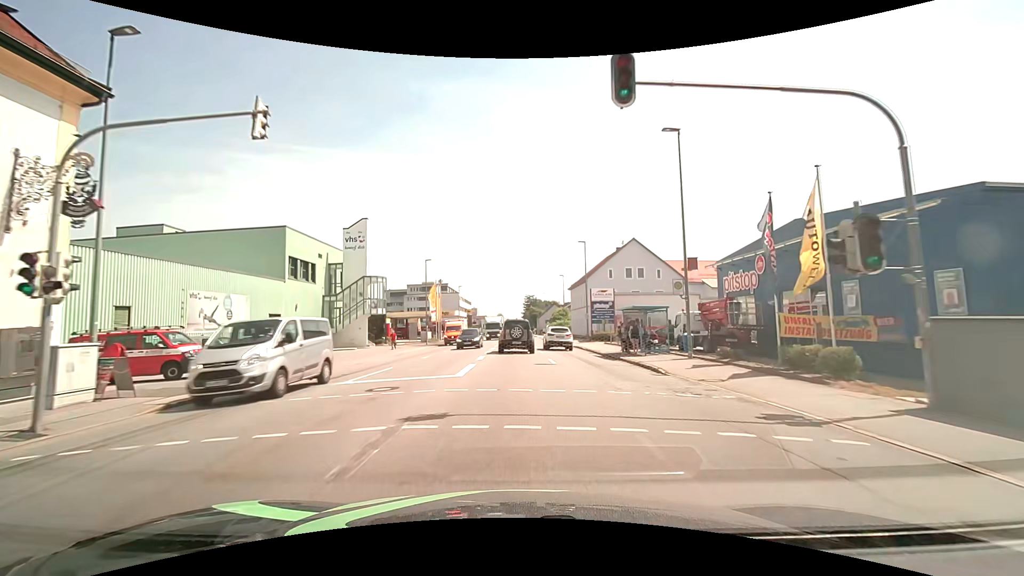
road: tertiary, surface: asphalt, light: Day
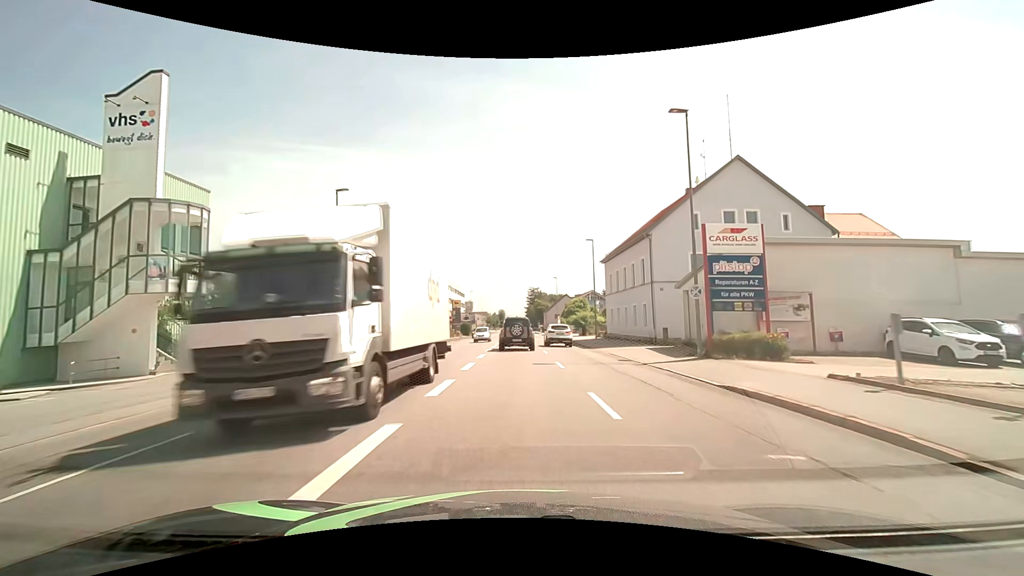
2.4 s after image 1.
(0.0, +30.6) m; 0°
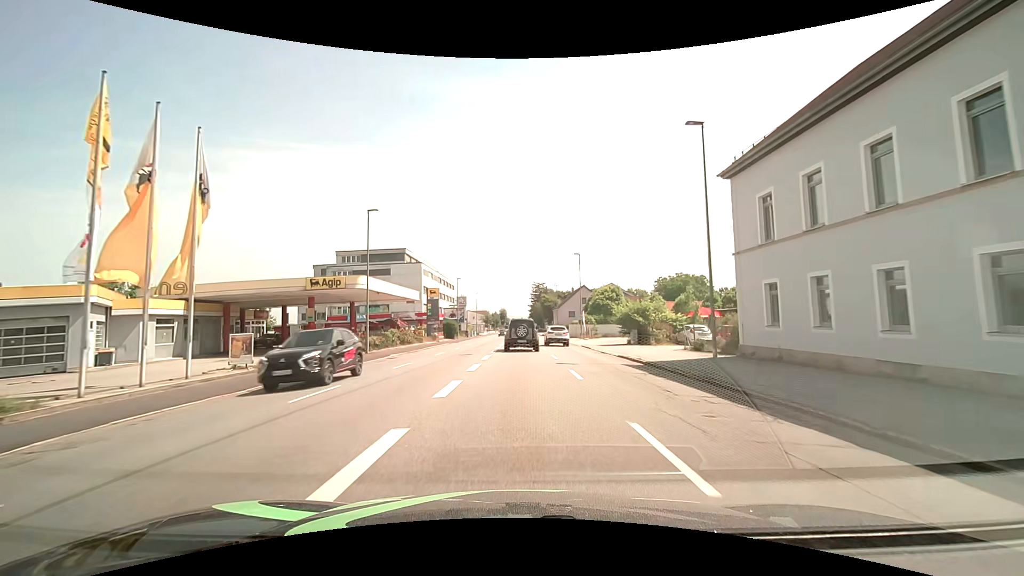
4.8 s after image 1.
(-0.1, +30.1) m; 0°
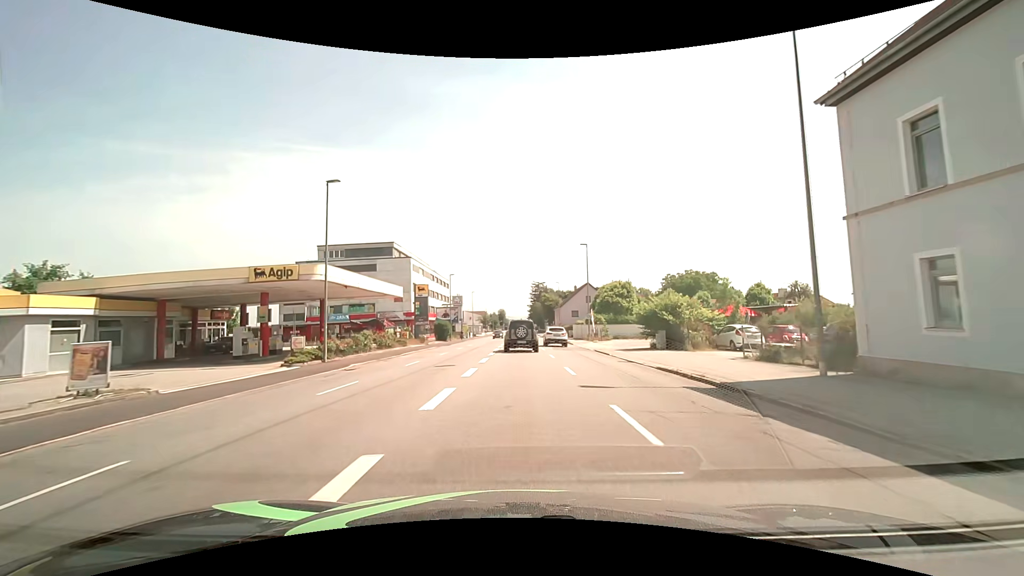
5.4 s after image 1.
(0.0, +7.4) m; 0°
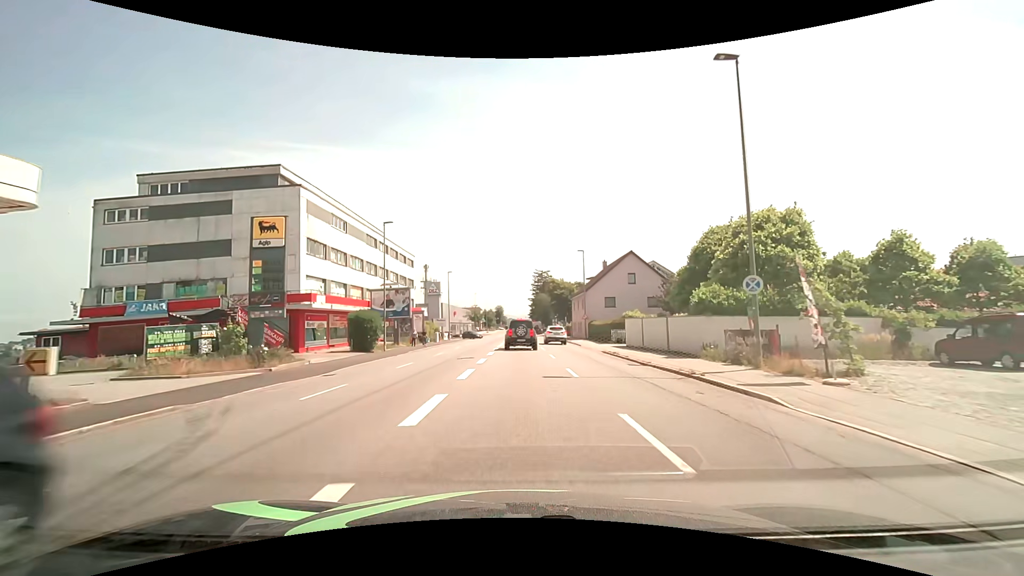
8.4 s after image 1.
(0.0, +37.1) m; 0°
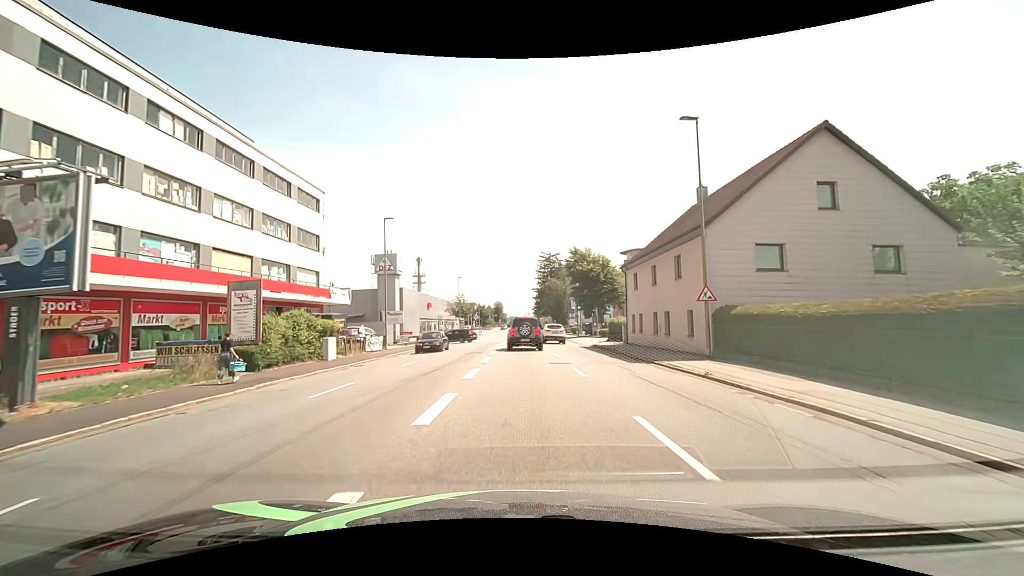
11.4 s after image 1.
(0.0, +36.1) m; 0°
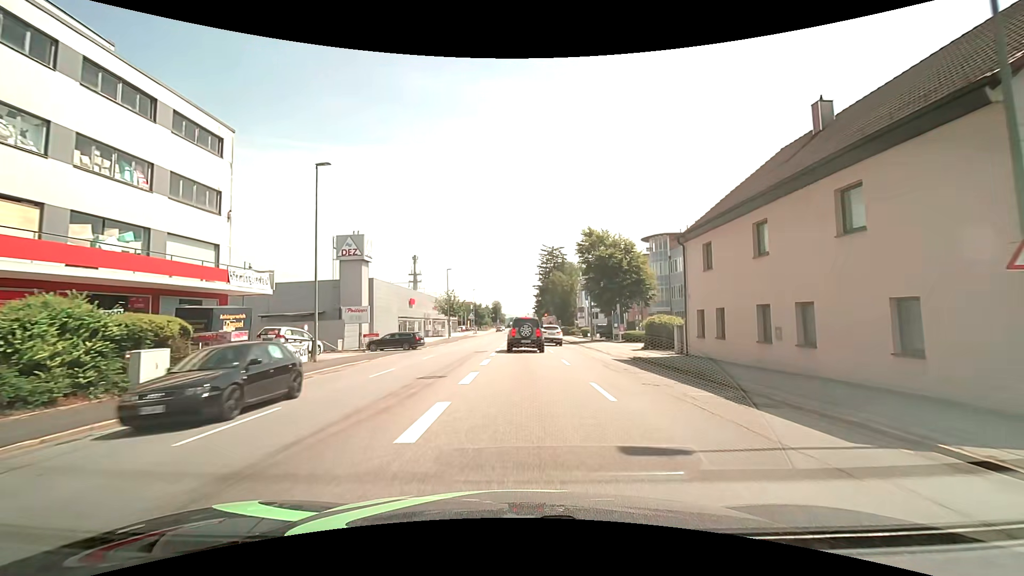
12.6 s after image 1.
(0.0, +13.0) m; 0°
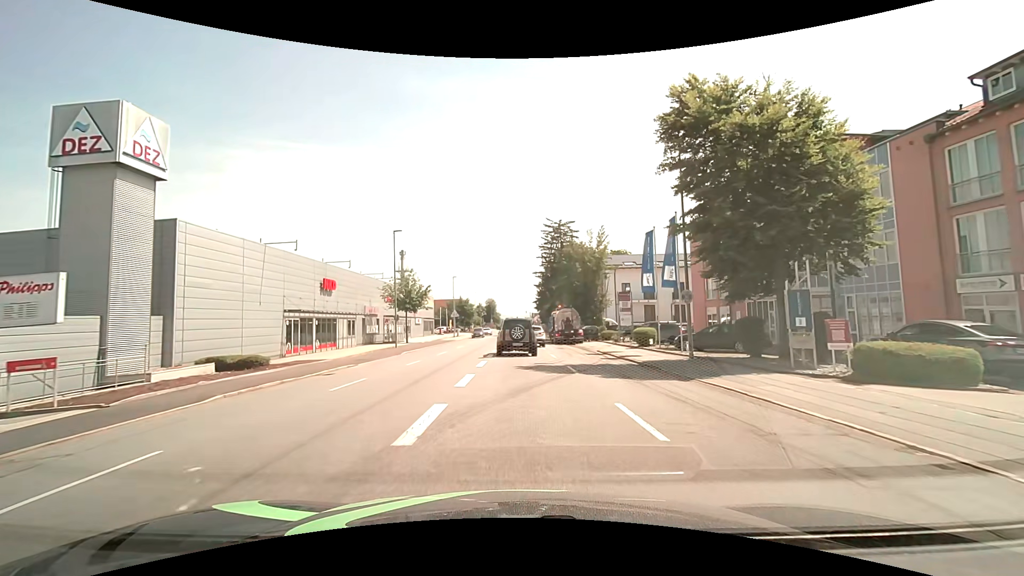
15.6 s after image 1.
(+0.1, +30.1) m; 0°
(0, +10) (0, +20) (0, +30) (0, +40) (0, +50) (0, +60) (0, +70) (0, +80) (0, +90) (0, +100) m
